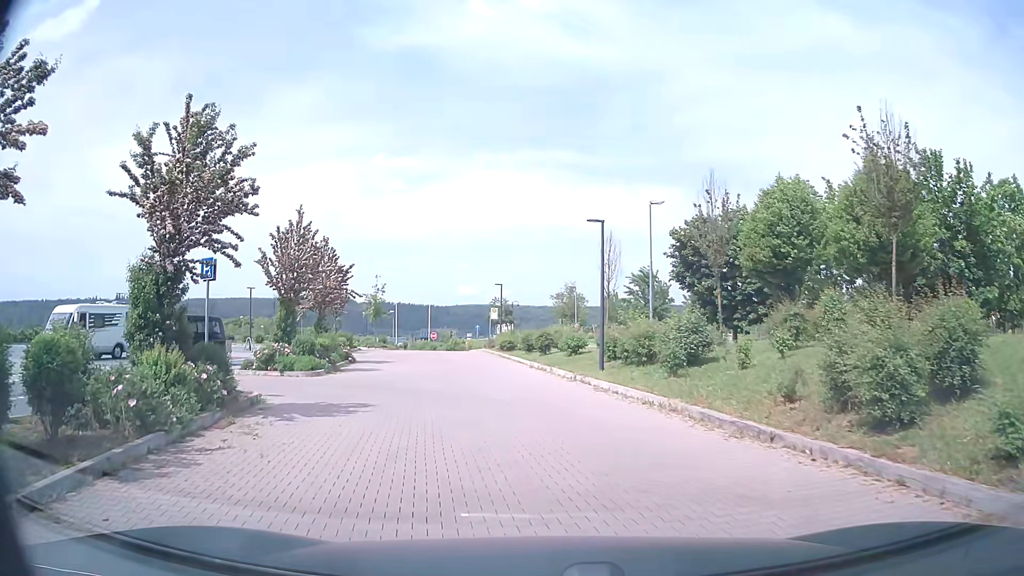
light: Day
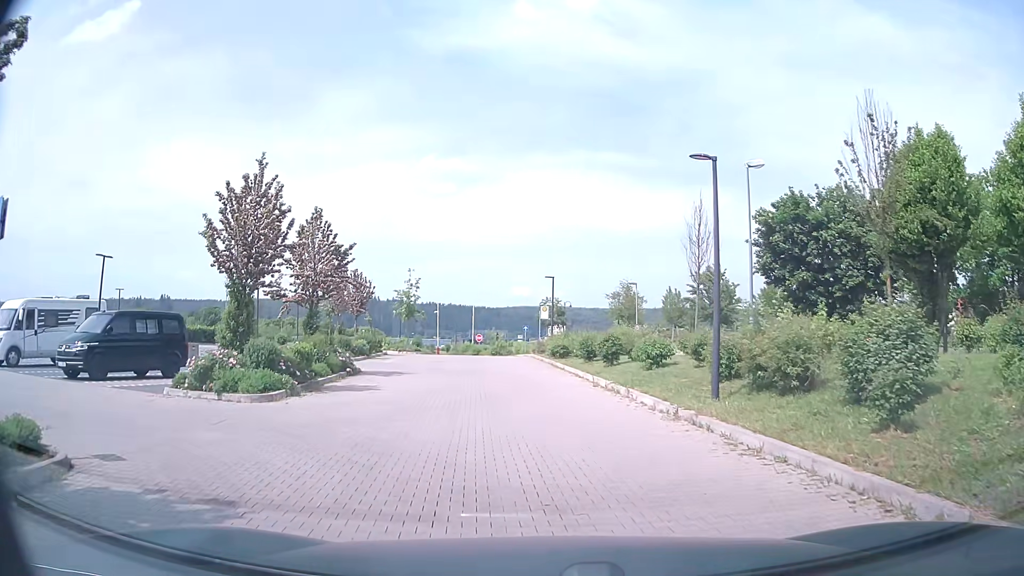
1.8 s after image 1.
(-0.3, +7.3) m; -5°
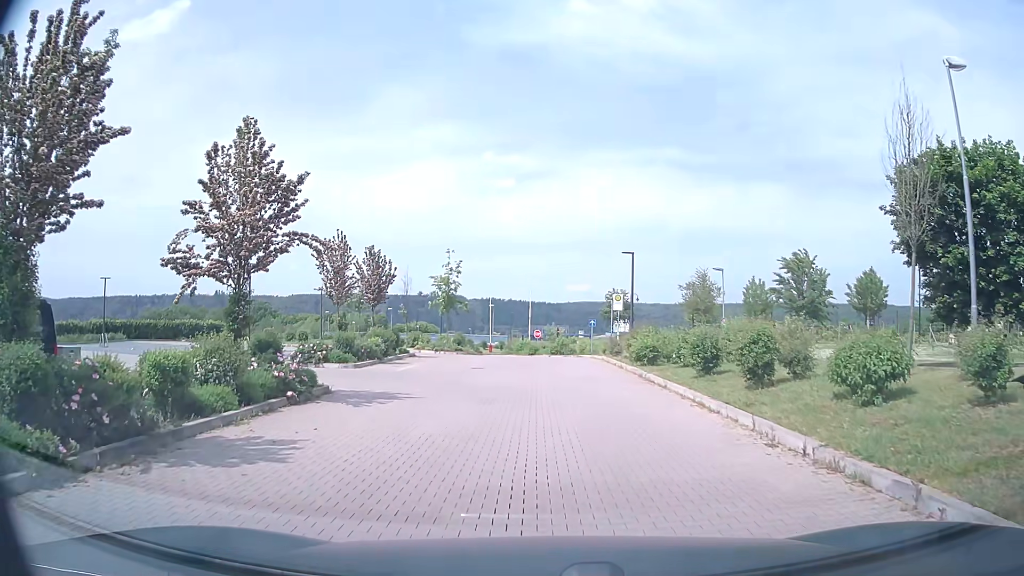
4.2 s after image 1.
(-0.3, +9.4) m; -4°
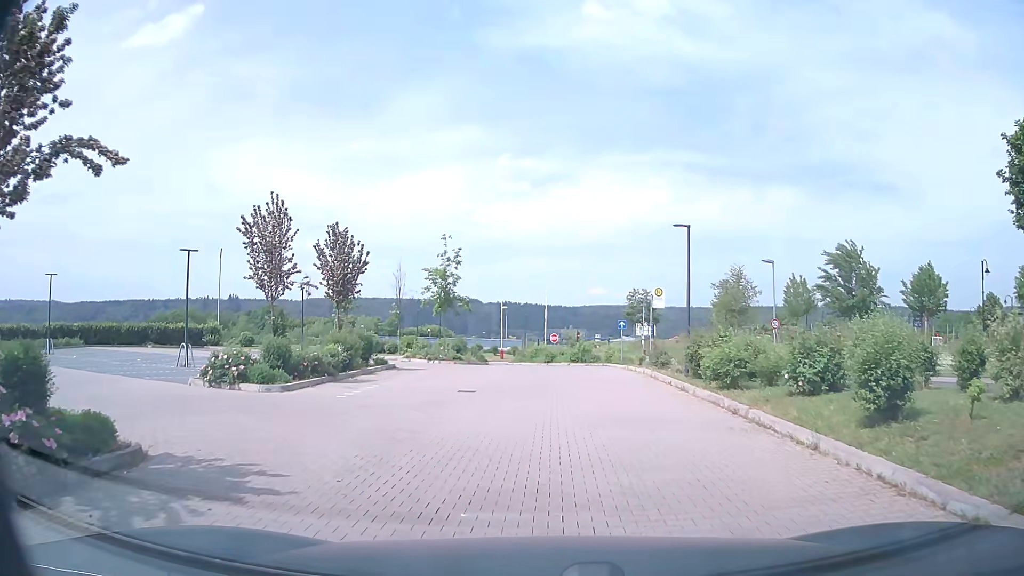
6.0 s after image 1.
(-0.2, +7.7) m; -2°
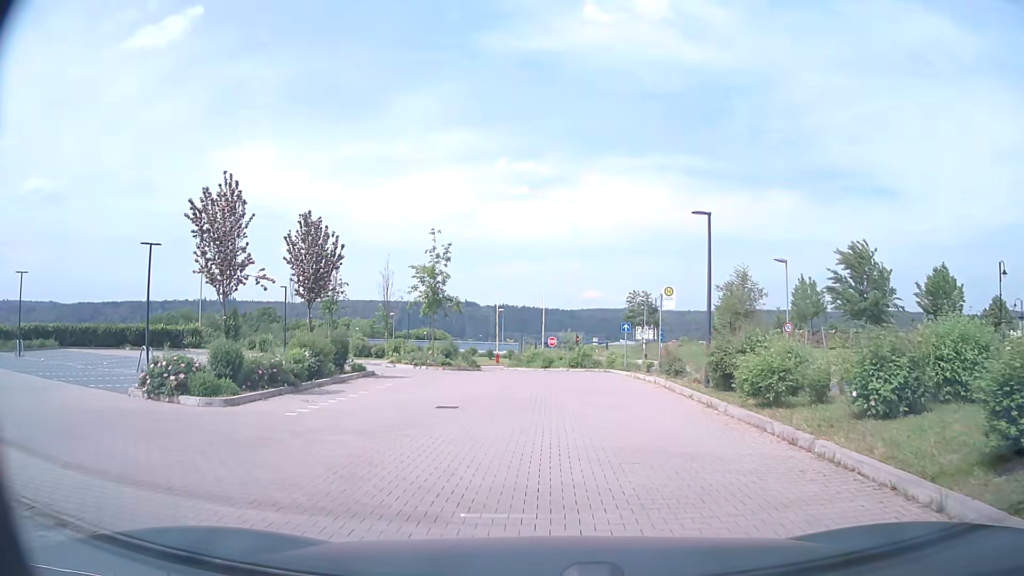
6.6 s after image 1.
(0.0, +2.7) m; +1°
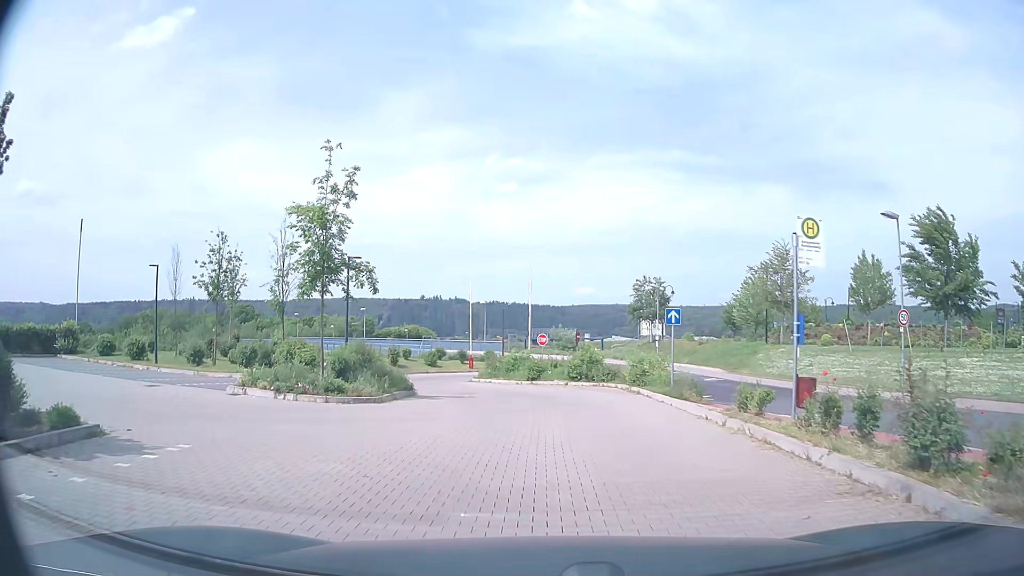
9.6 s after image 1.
(0.0, +14.2) m; 0°
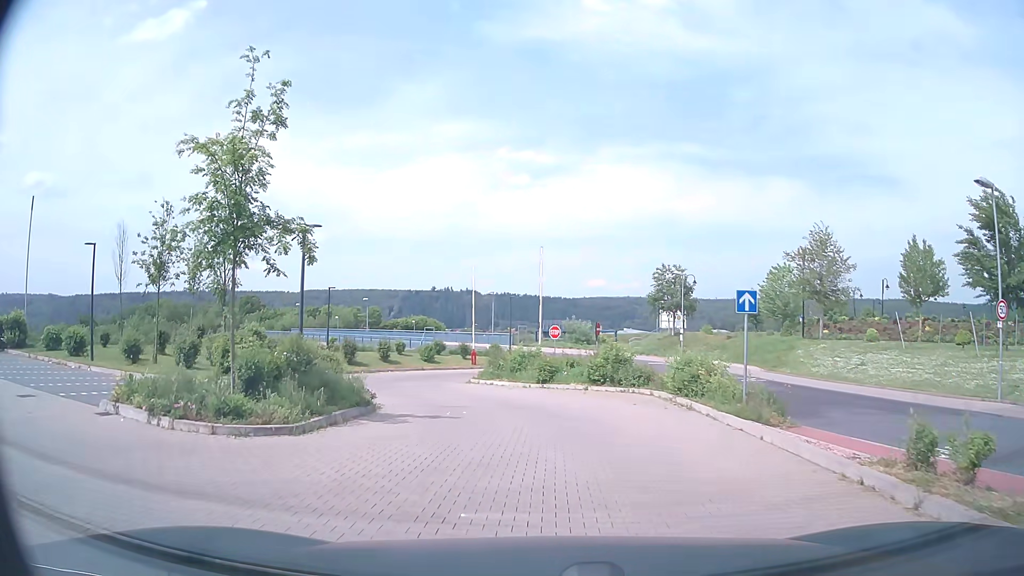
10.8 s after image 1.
(0.0, +5.6) m; +1°
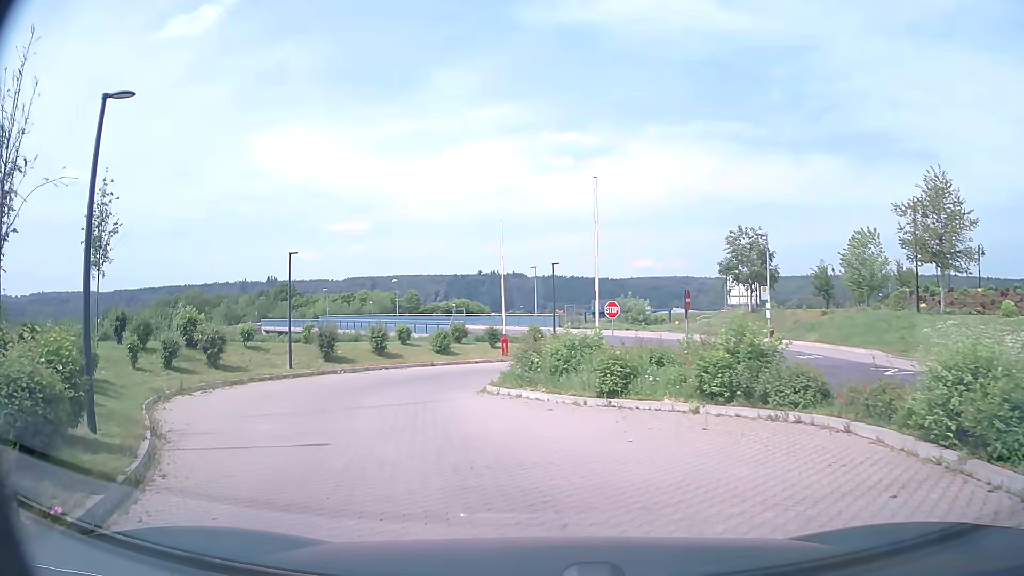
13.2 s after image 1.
(-0.4, +10.6) m; -5°
